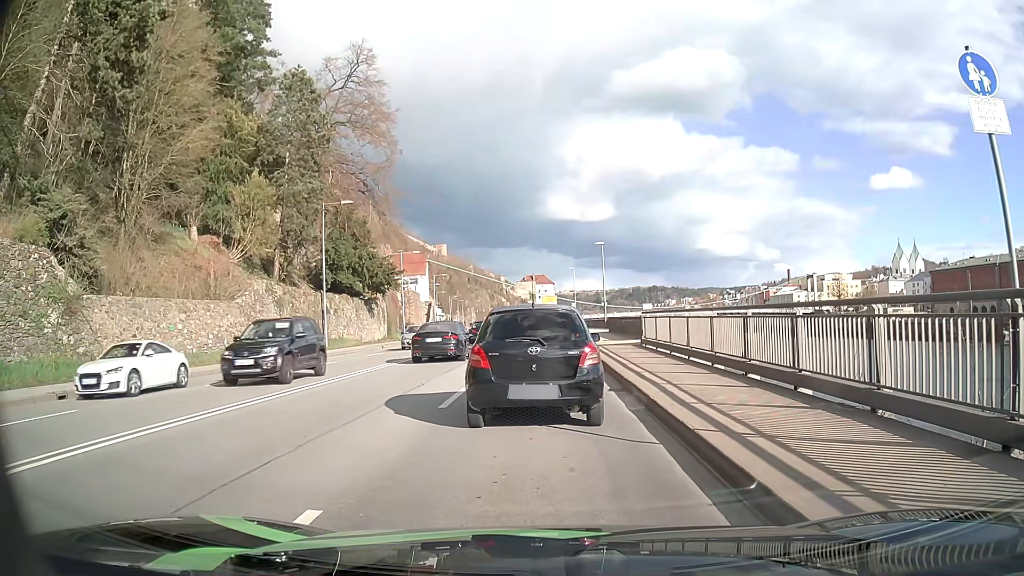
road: primary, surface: asphalt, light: Day
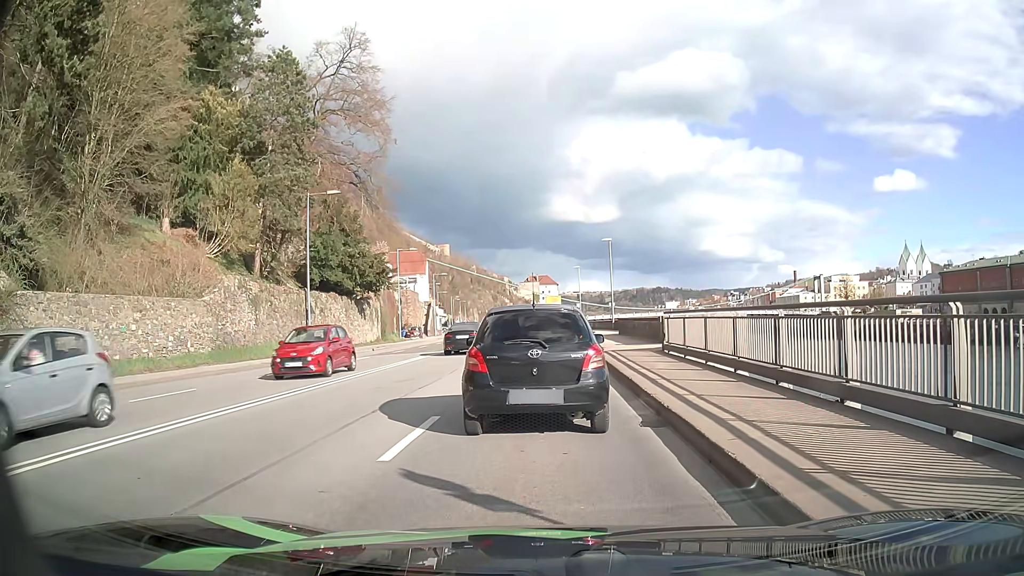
(0.0, +4.0) m; +1°
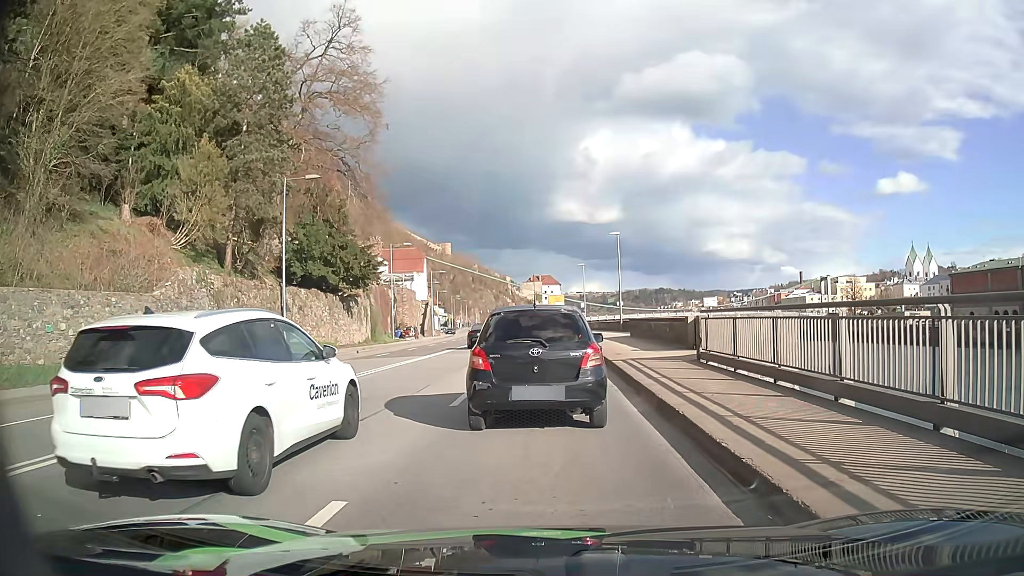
(-0.1, +4.7) m; 0°
(0, +10) (0, +20) (-1, +30) (-1, +40) (-1, +50) (-2, +60) (-2, +70) (-3, +80) (-4, +90) (-5, +100) m
